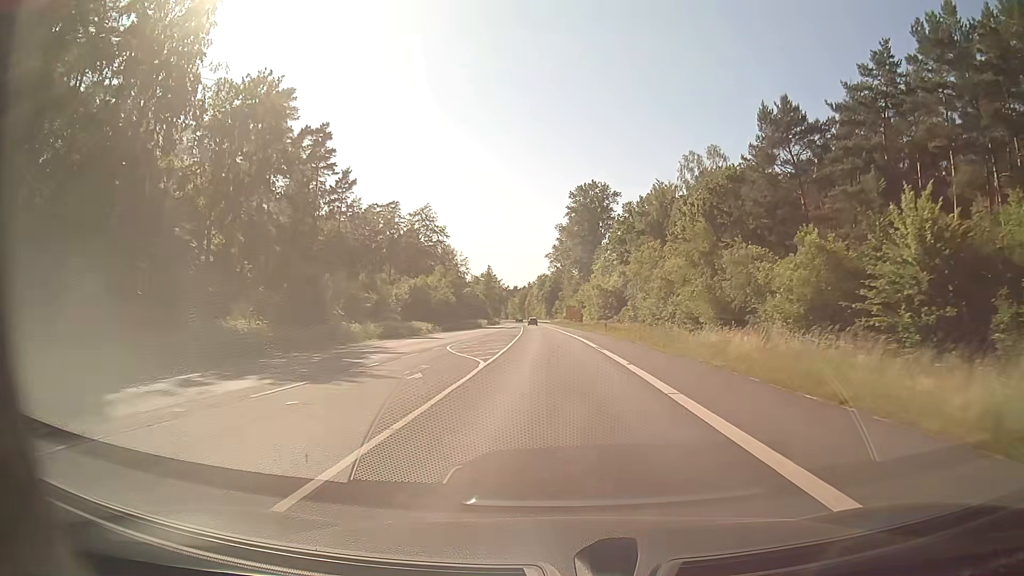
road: secondary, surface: asphalt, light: Day
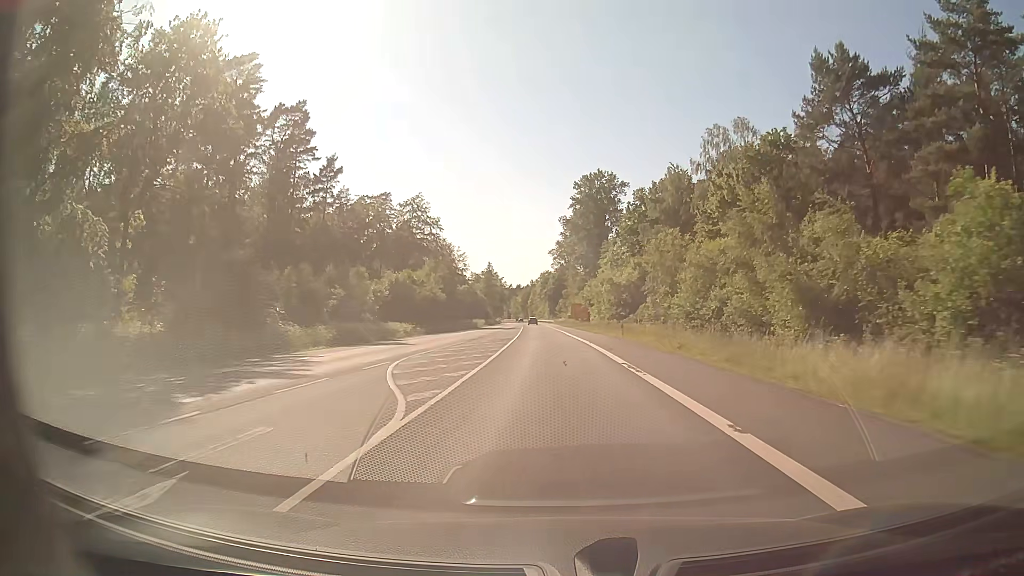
(0.0, +11.1) m; -1°
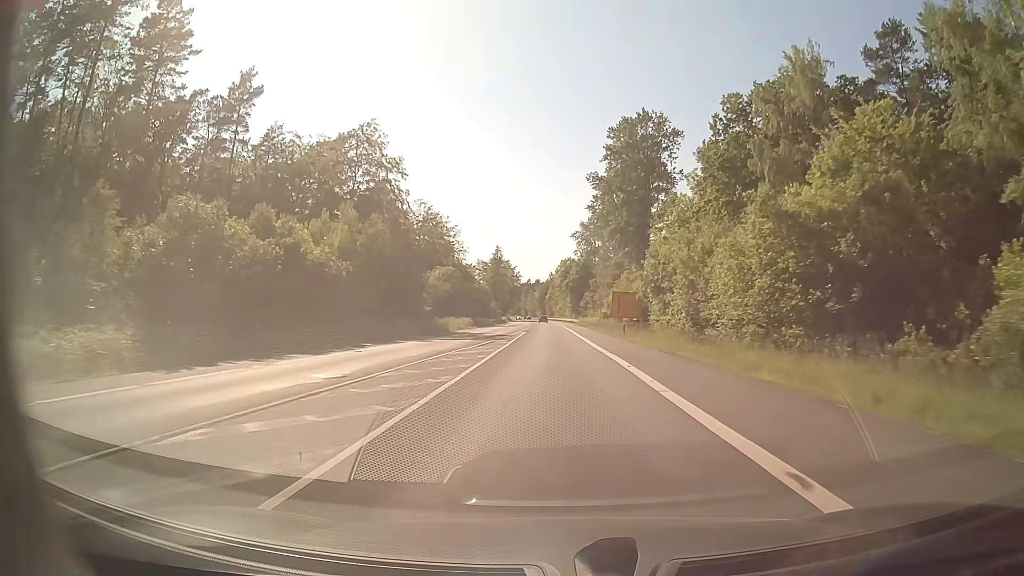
(-0.4, +44.4) m; -1°
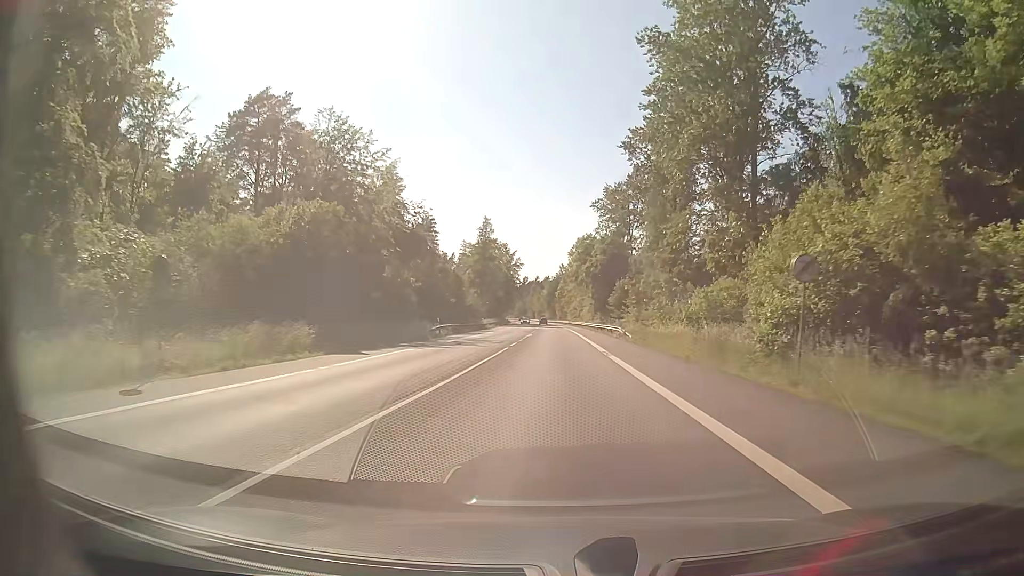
(-0.6, +55.7) m; -1°
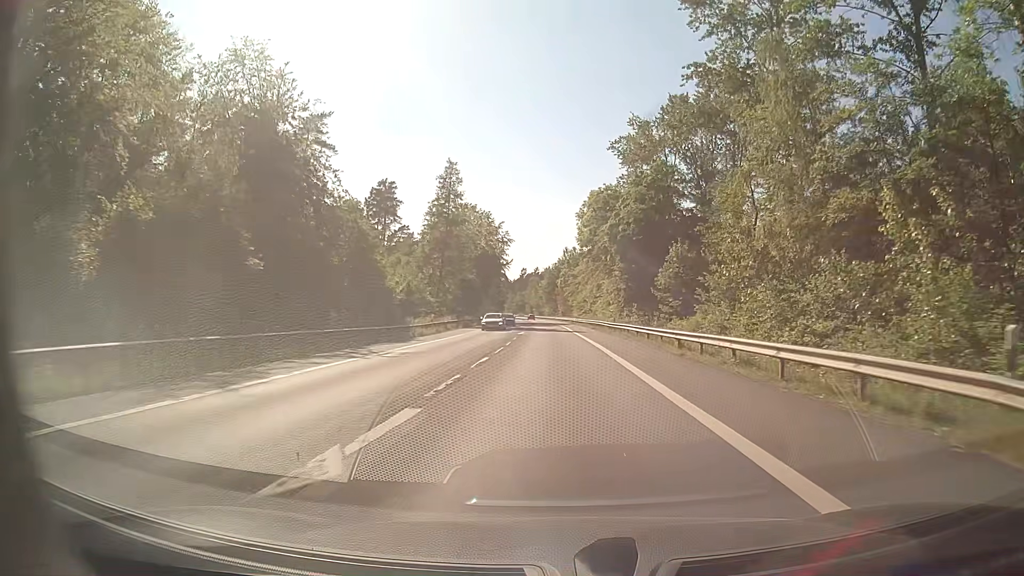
(0.0, +44.6) m; 0°
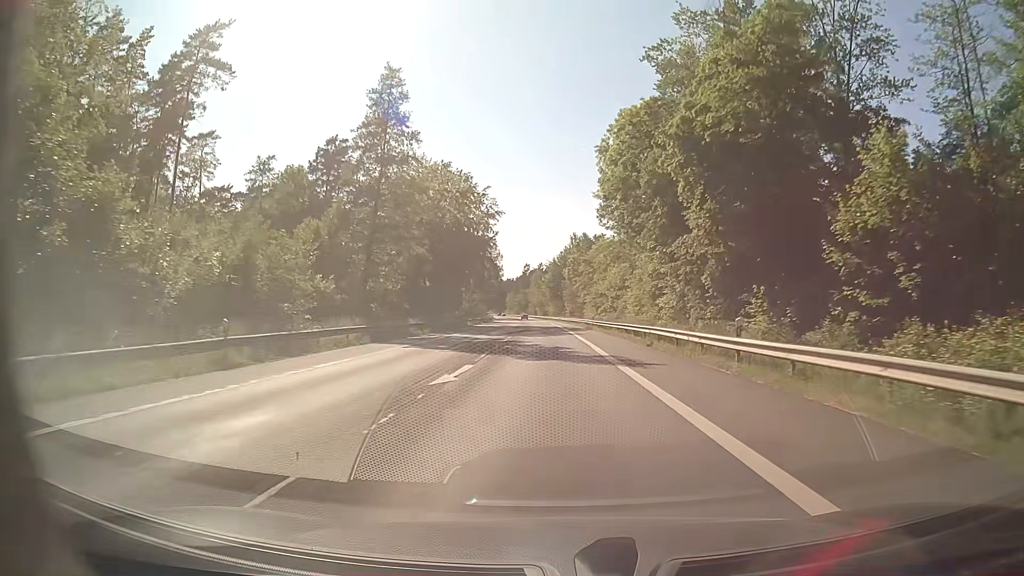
(-0.1, +33.5) m; -1°
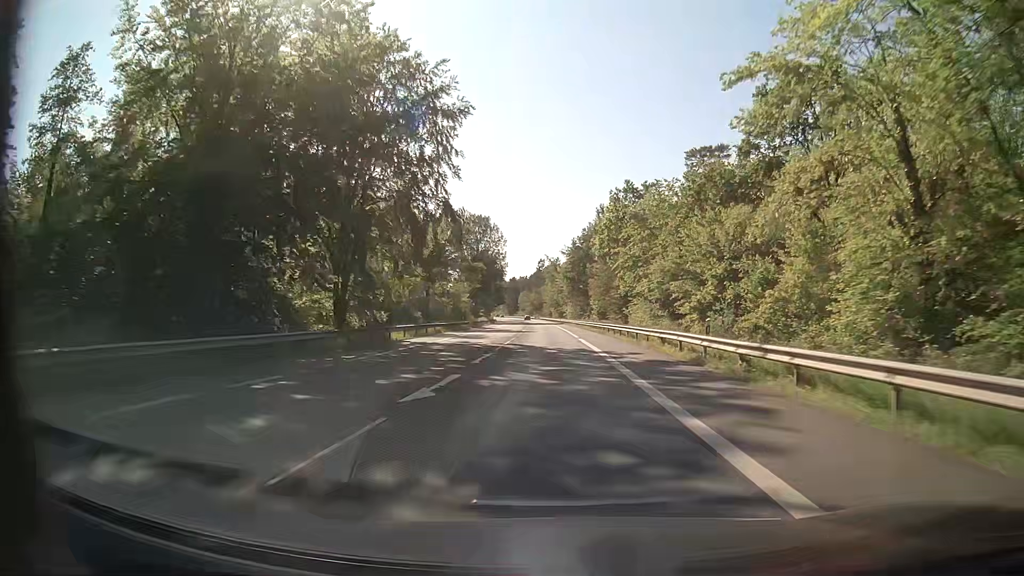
(-0.3, +44.5) m; -1°
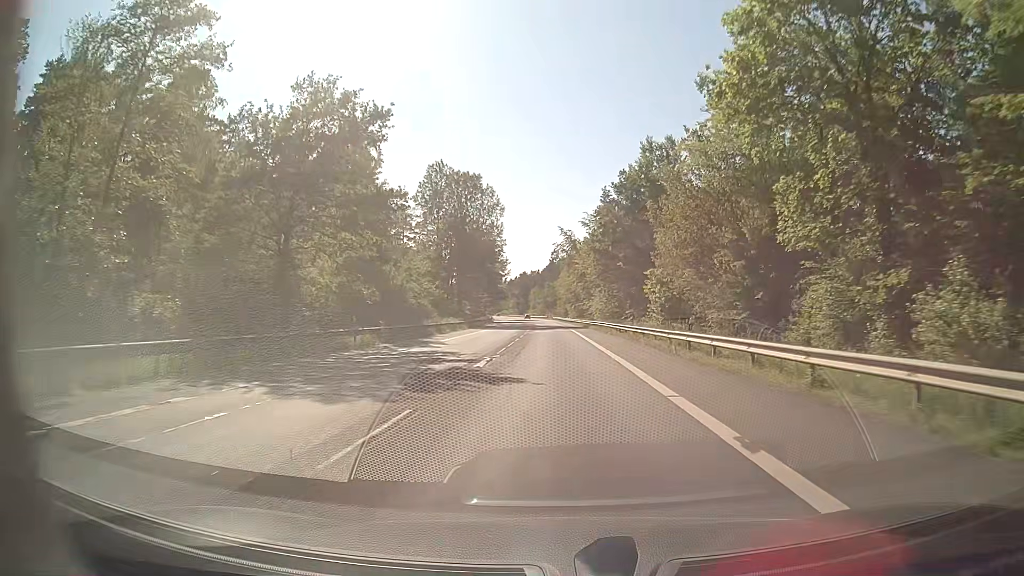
(-0.7, +44.5) m; -2°
(0, +10) (0, +20) (0, +30) (0, +40) (-1, +50) (-1, +60) (-1, +70) (-1, +80) (-1, +90) (-1, +100) m
